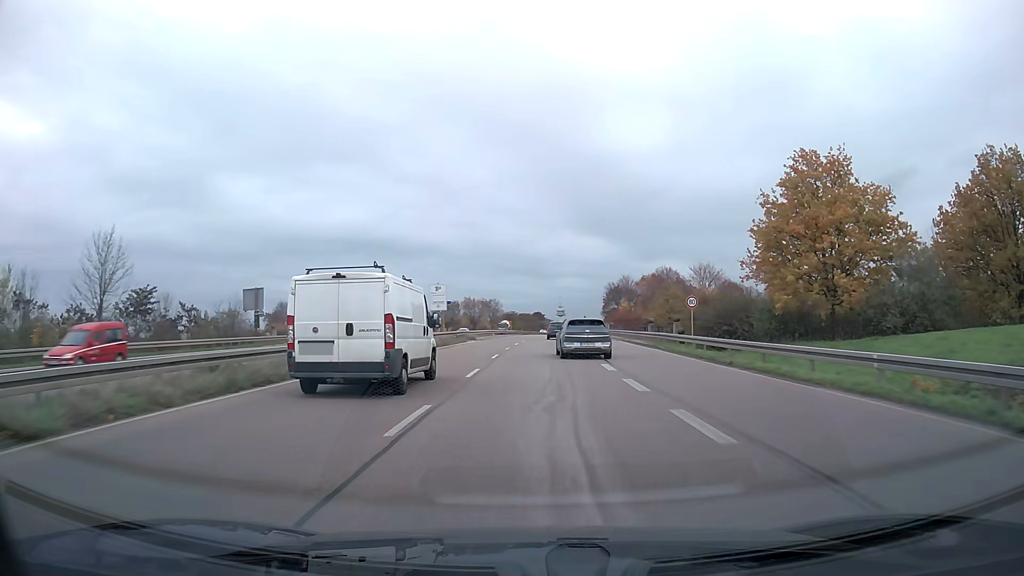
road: trunk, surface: asphalt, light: Day
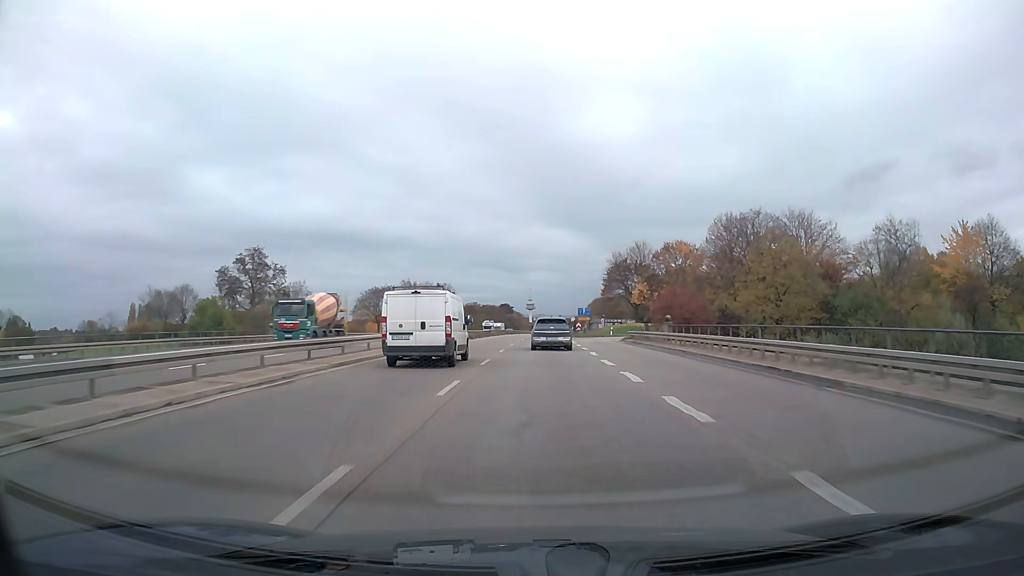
(+1.3, +58.7) m; +3°
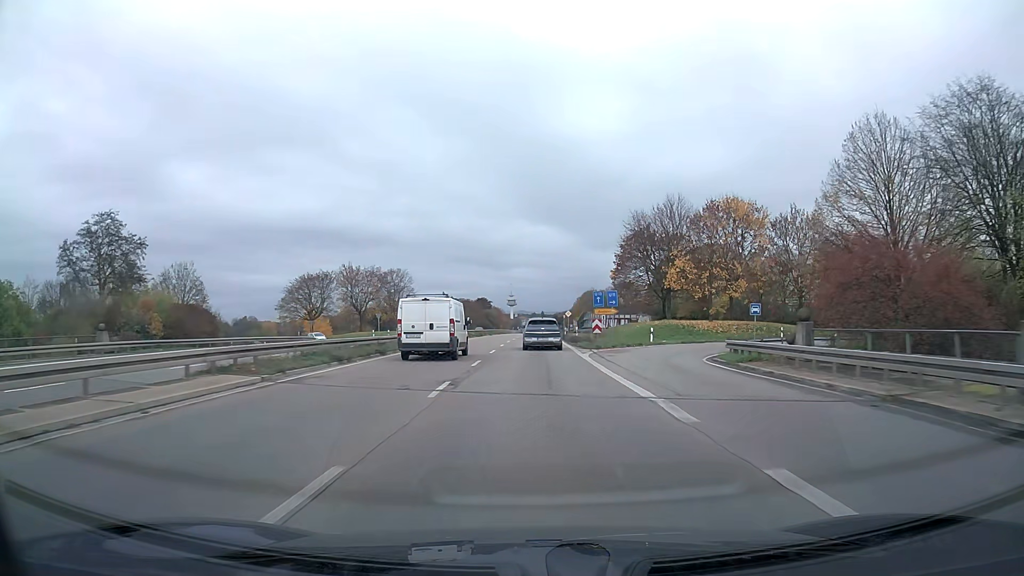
(+0.5, +36.0) m; +1°
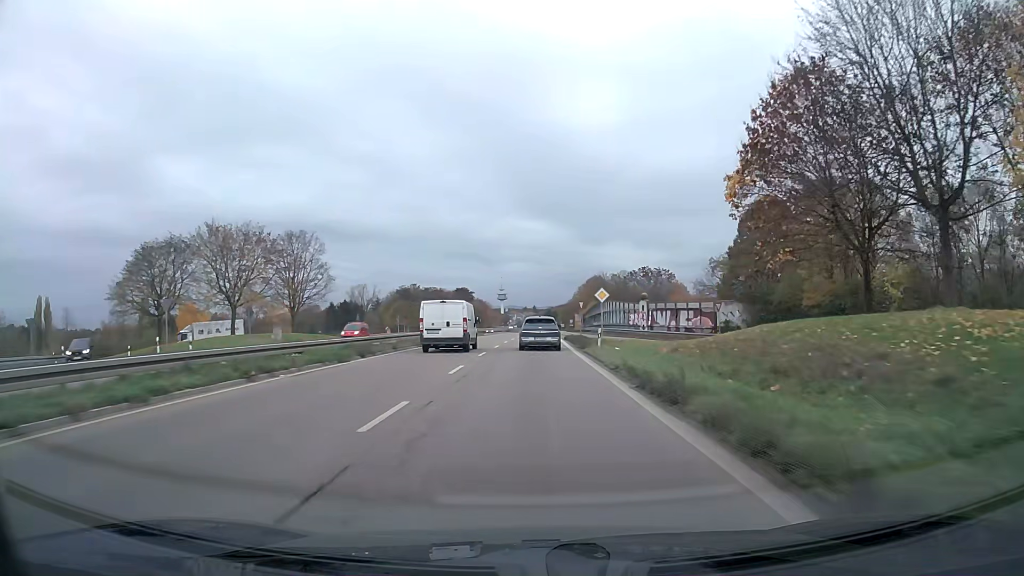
(+0.4, +49.0) m; +1°
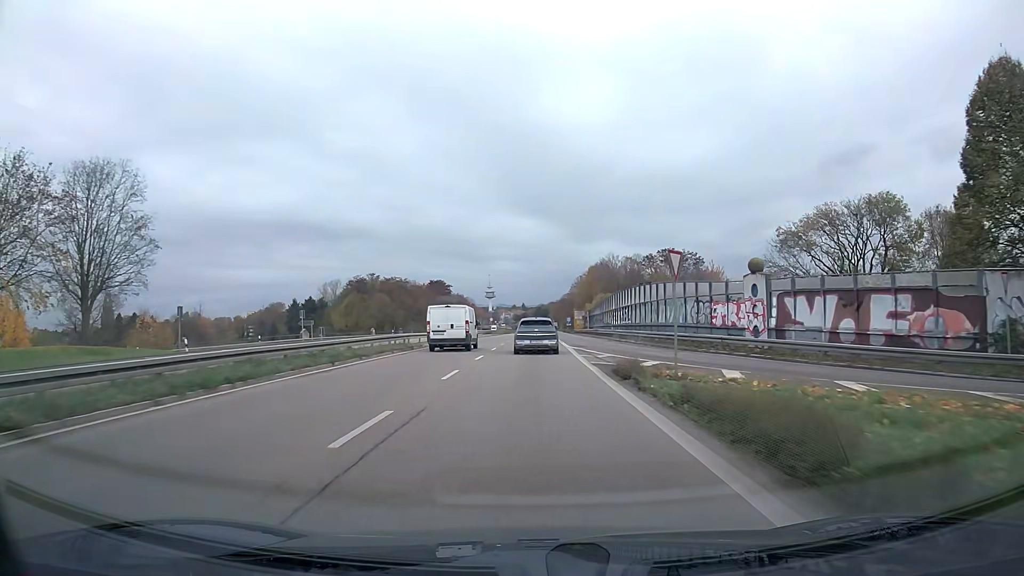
(+0.3, +36.8) m; +1°
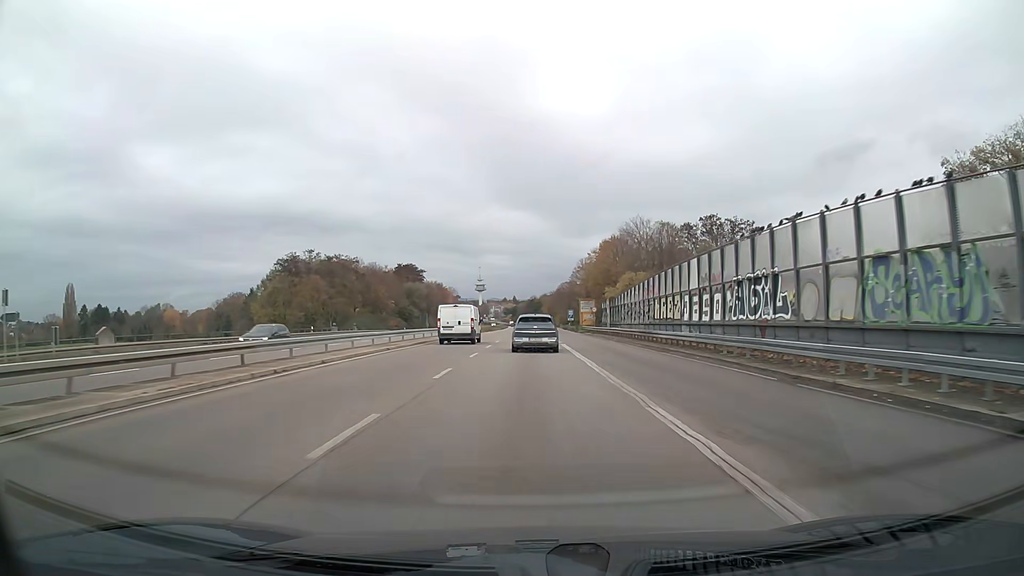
(+0.2, +36.5) m; +1°
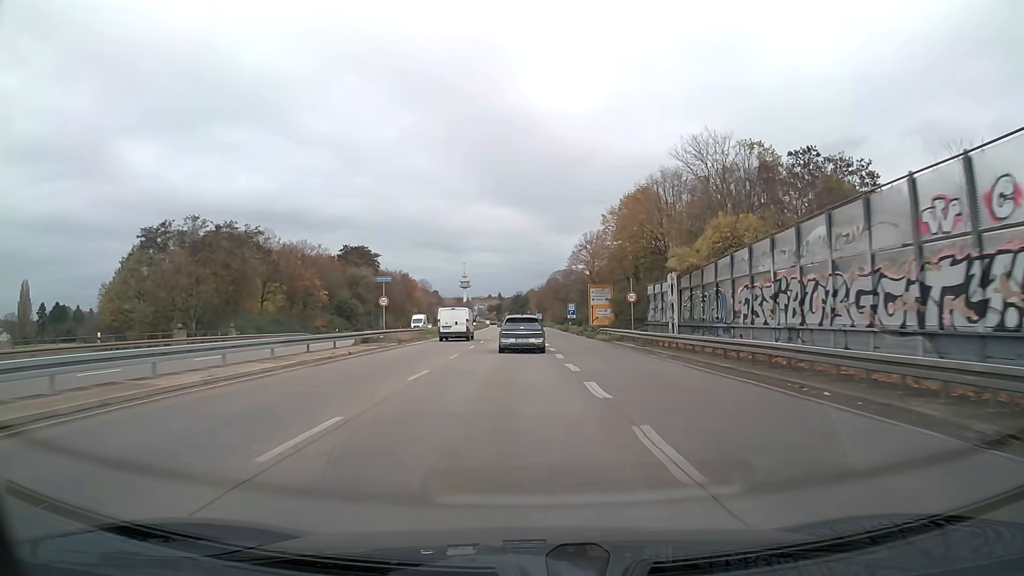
(+0.3, +36.0) m; +1°
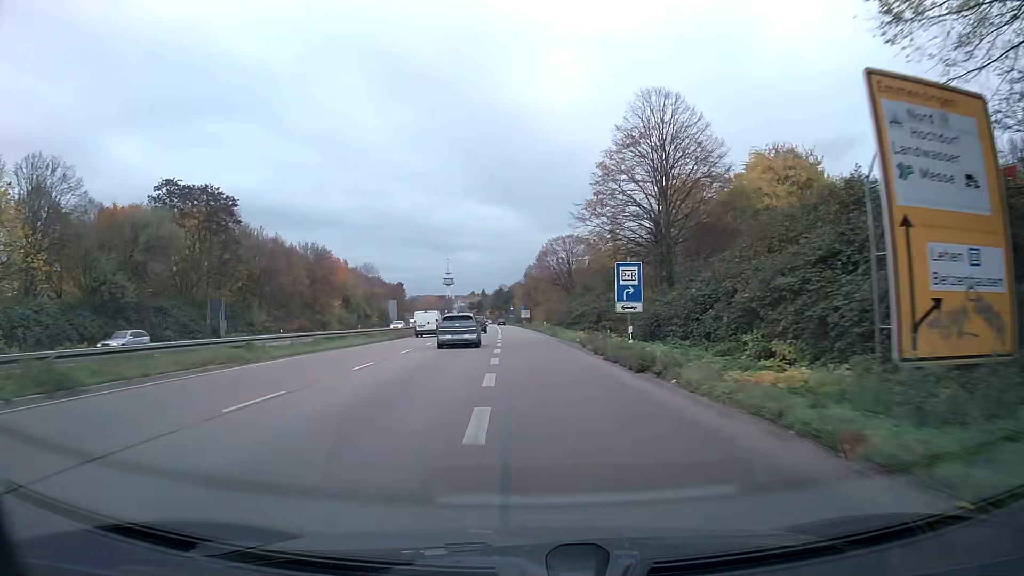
(+0.7, +59.3) m; +1°
